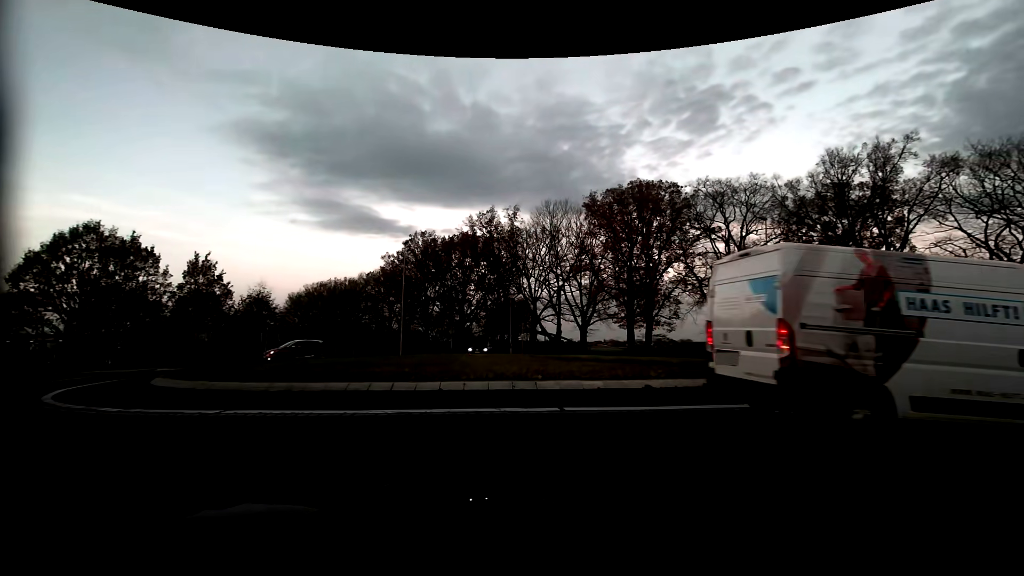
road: residential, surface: asphalt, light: Sunrise
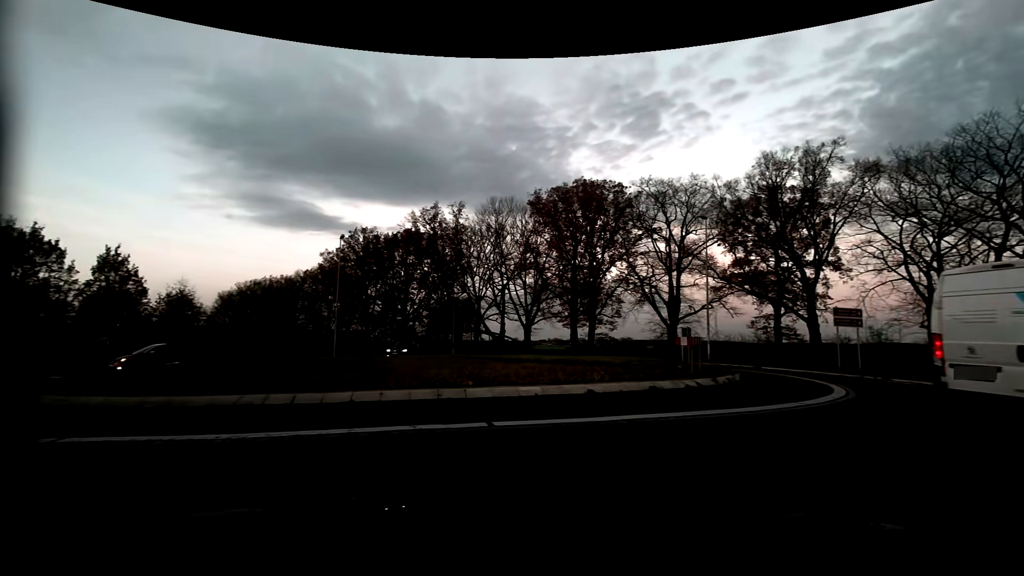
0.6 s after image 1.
(0.0, +1.6) m; +4°
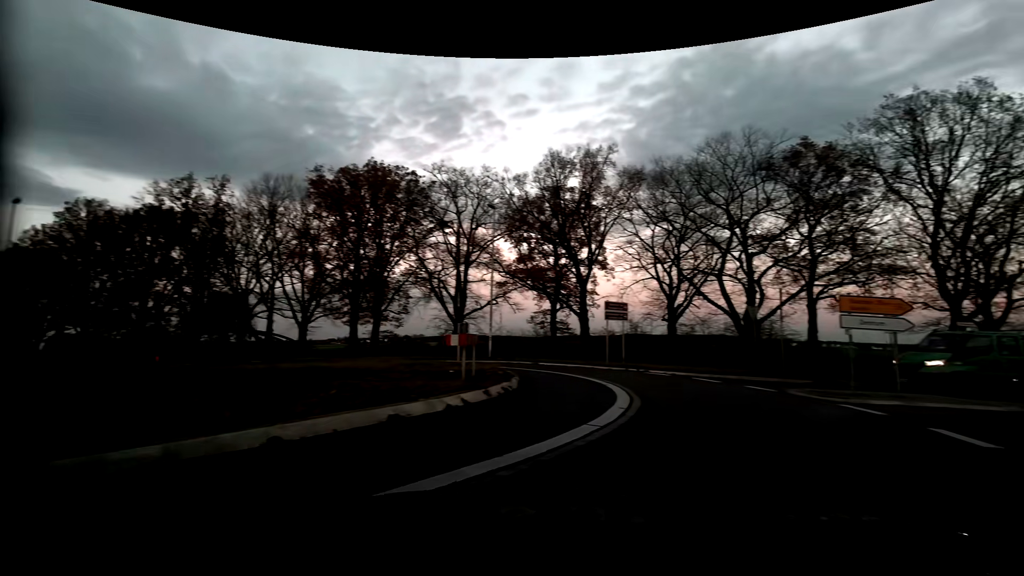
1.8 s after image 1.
(+1.0, +4.5) m; +24°
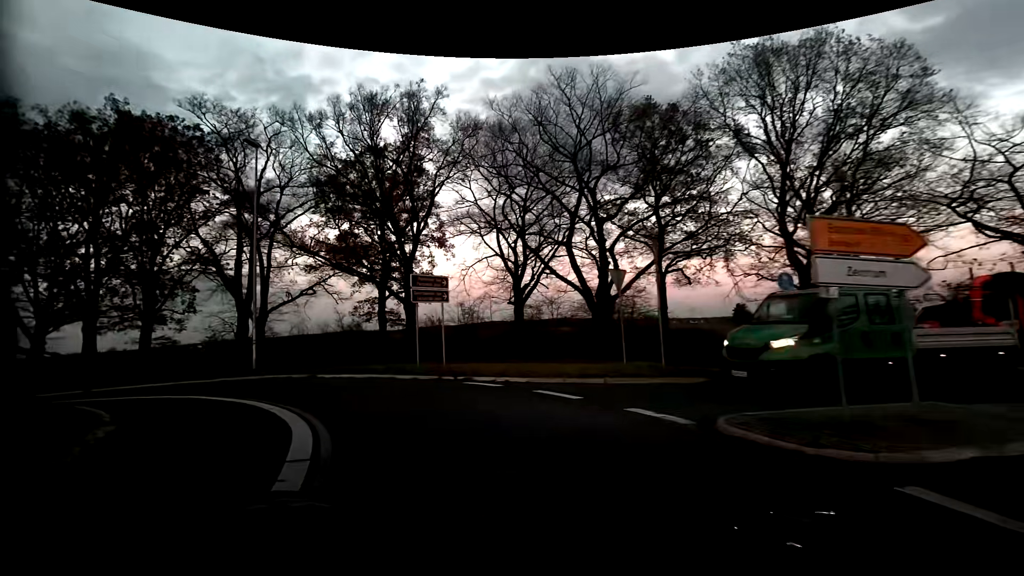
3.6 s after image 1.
(+2.6, +9.3) m; +16°
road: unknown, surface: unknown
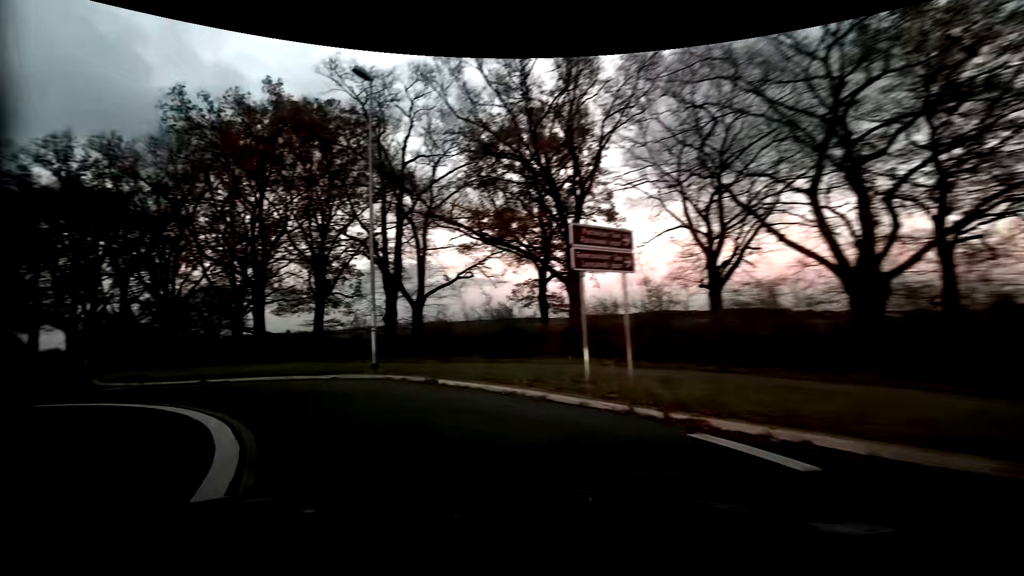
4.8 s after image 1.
(-1.2, +7.4) m; -19°
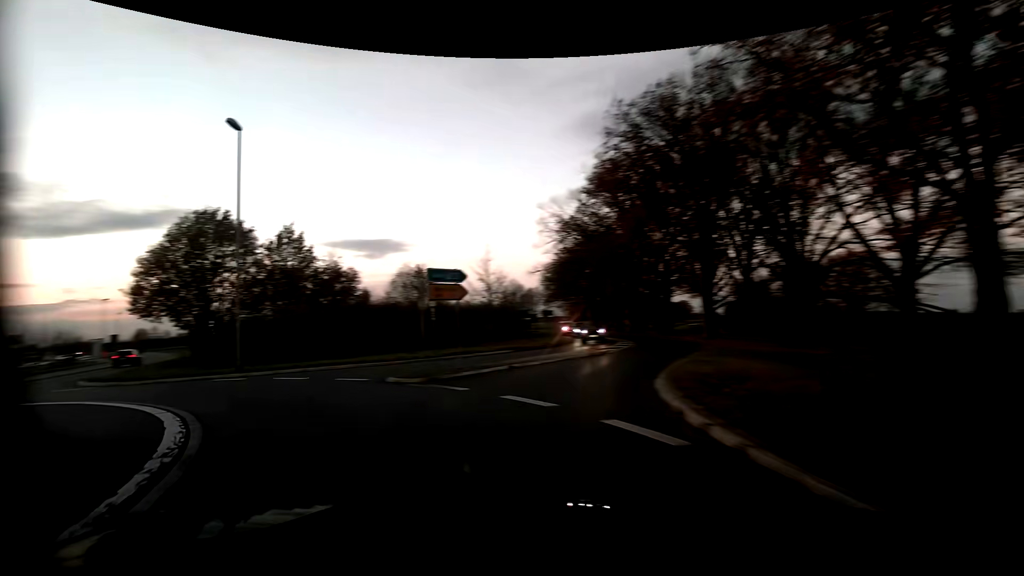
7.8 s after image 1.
(-9.2, +15.4) m; -65°
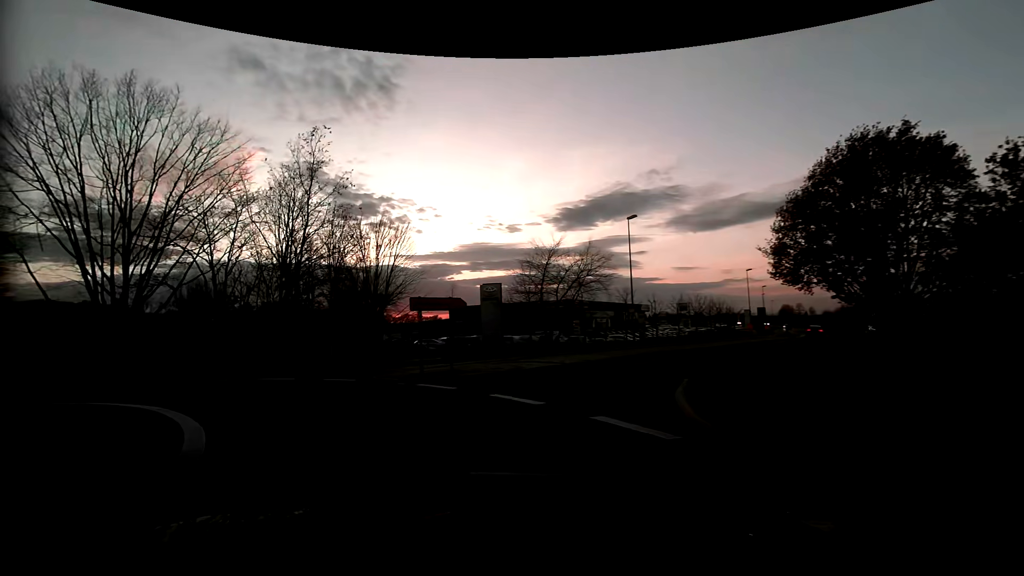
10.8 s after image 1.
(-10.6, +15.5) m; -65°
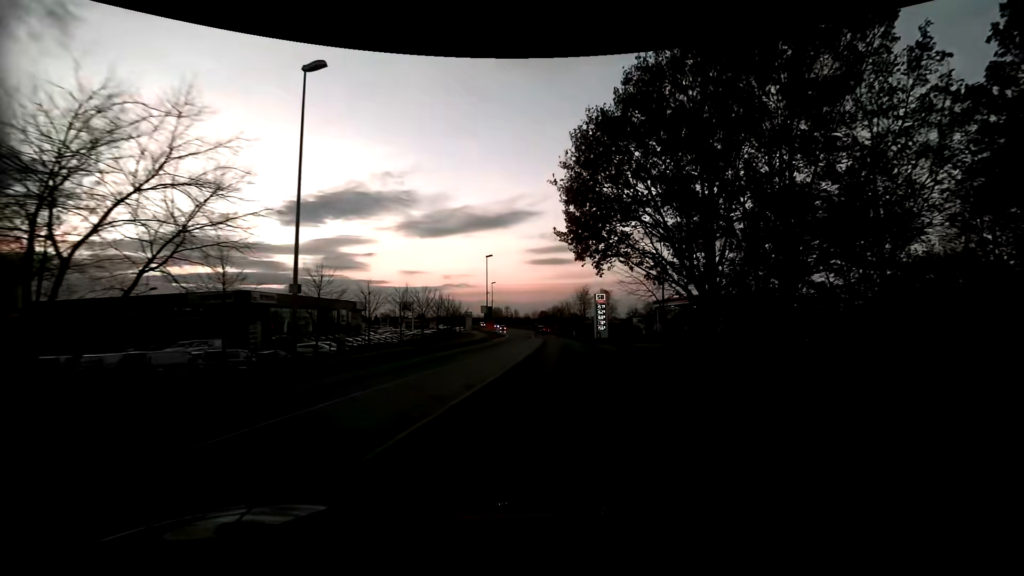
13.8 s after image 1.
(+5.8, +23.5) m; +32°
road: primary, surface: asphalt
(0, +10) (+1, +20) (+1, +30) (+2, +40) (+2, +50) (+2, +60) (+1, +70) (+1, +80) (0, +90) (0, +100) m
